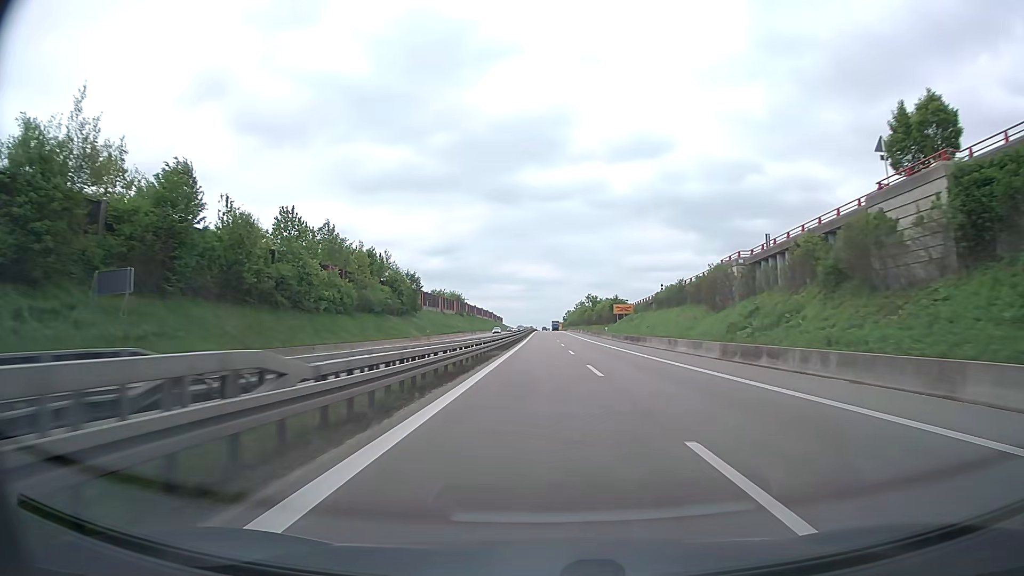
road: trunk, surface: asphalt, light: Day
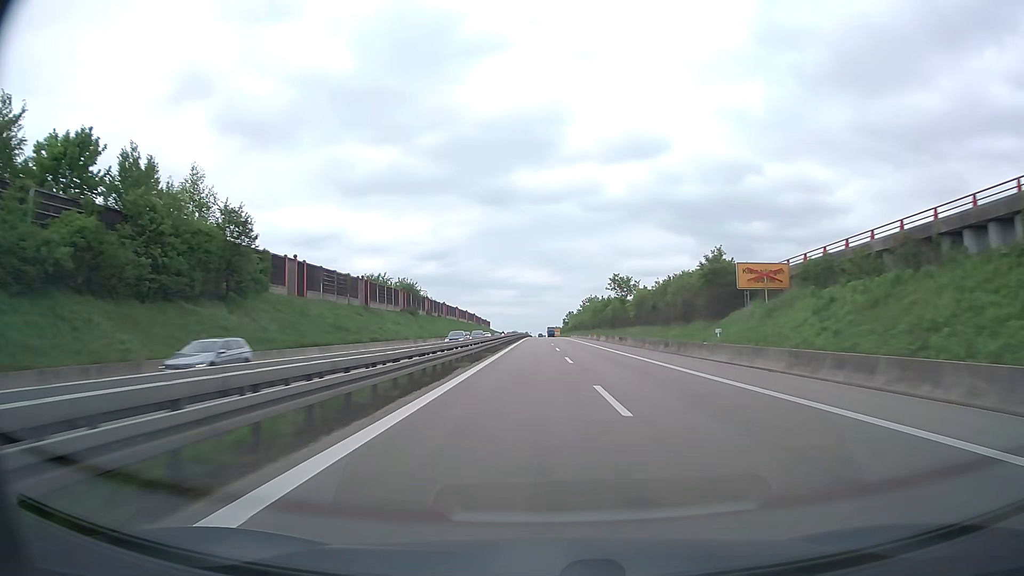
(+0.4, +63.8) m; +1°
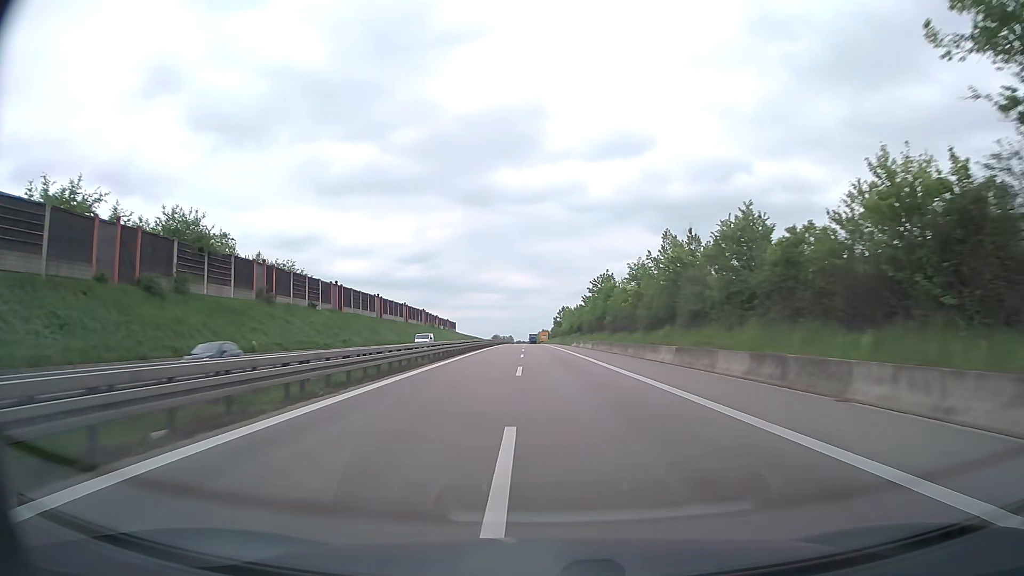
(+0.9, +79.6) m; +1°
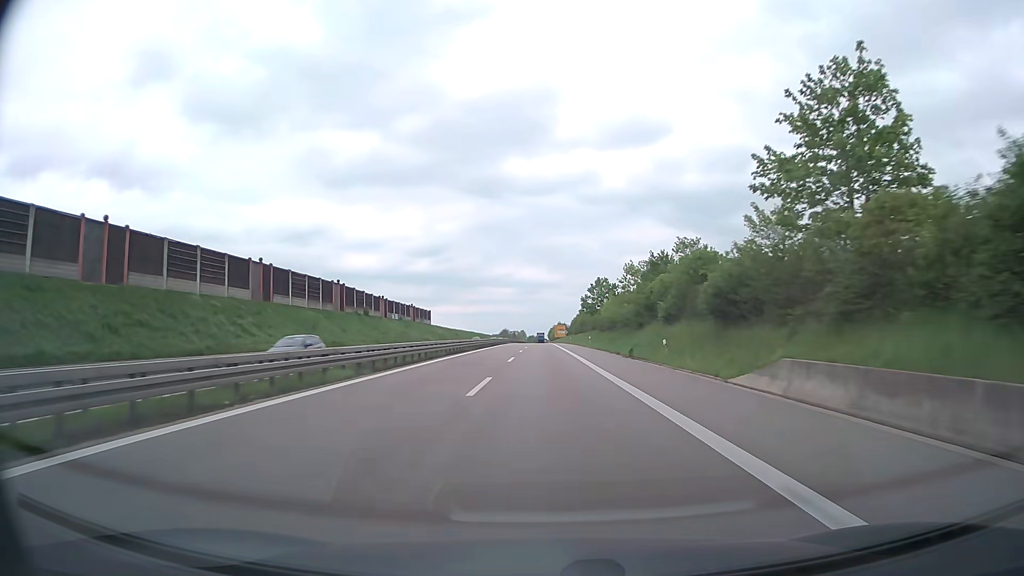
(-0.9, +79.9) m; -1°
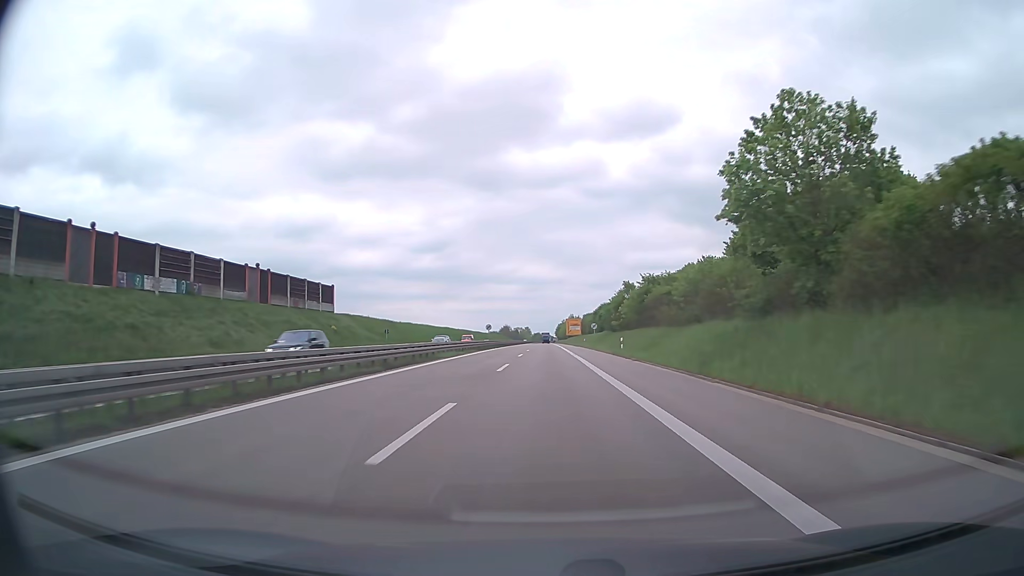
(-0.2, +80.1) m; 0°
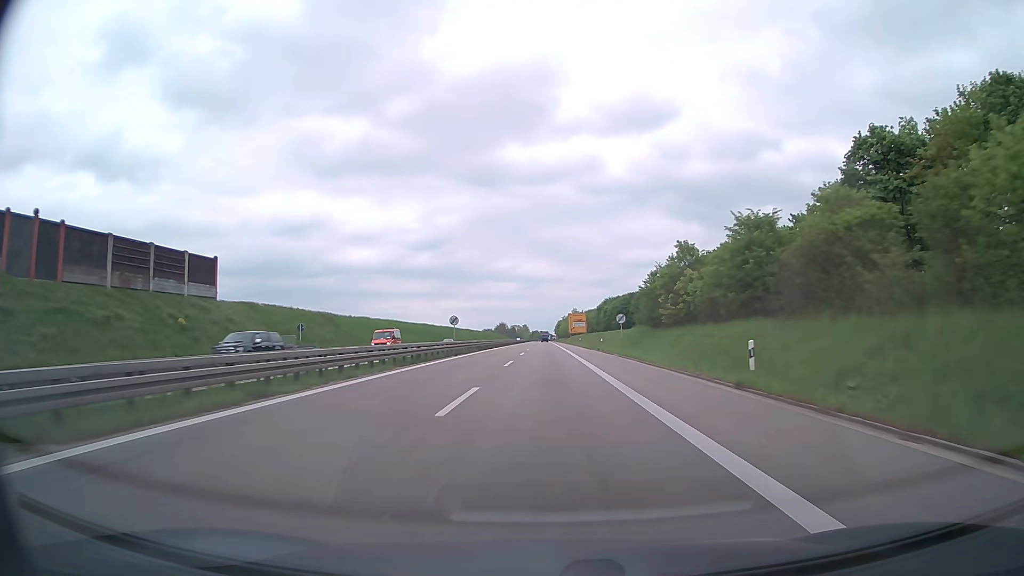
(0.0, +32.1) m; 0°
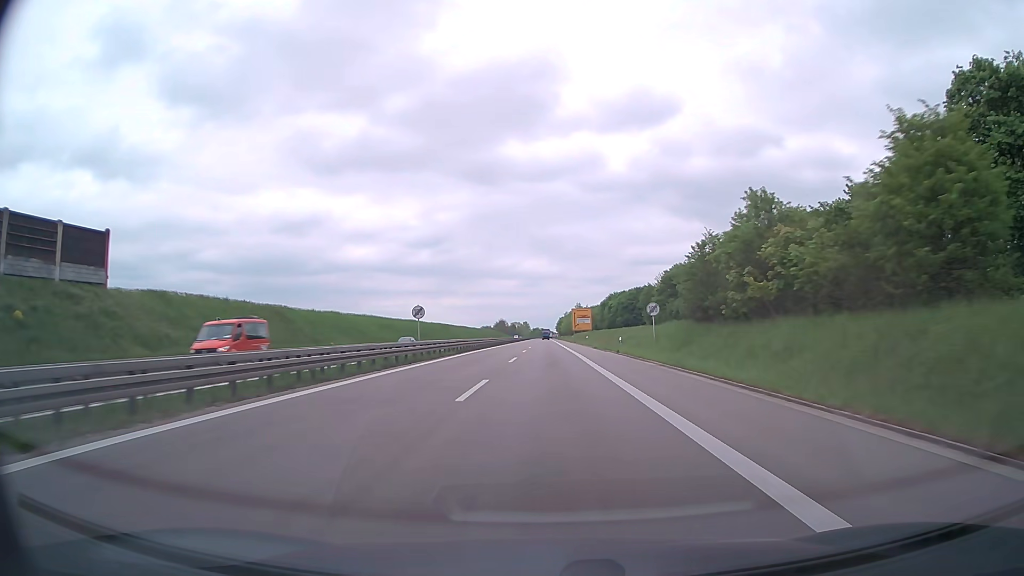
(0.0, +16.0) m; 0°
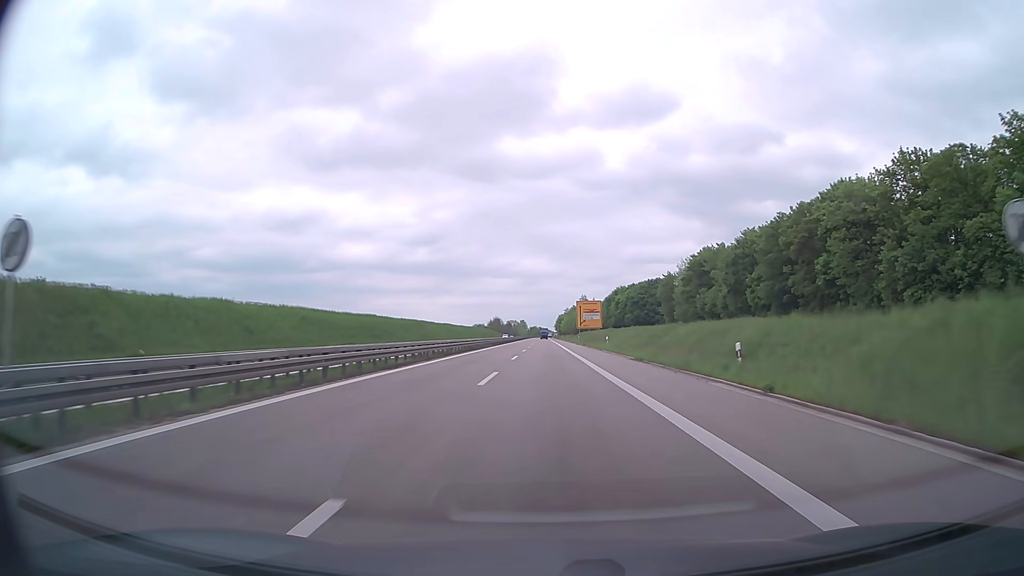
(0.0, +32.1) m; 0°
(0, +10) (0, +20) (0, +30) (0, +40) (0, +50) (0, +60) (0, +70) (0, +80) (0, +90) (0, +100) m
